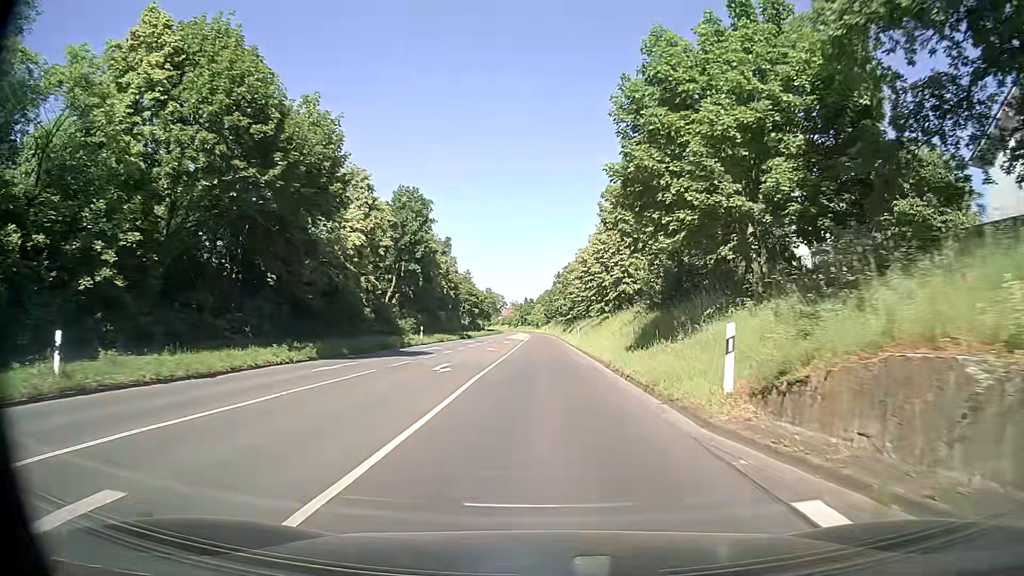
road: secondary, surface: asphalt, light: Day
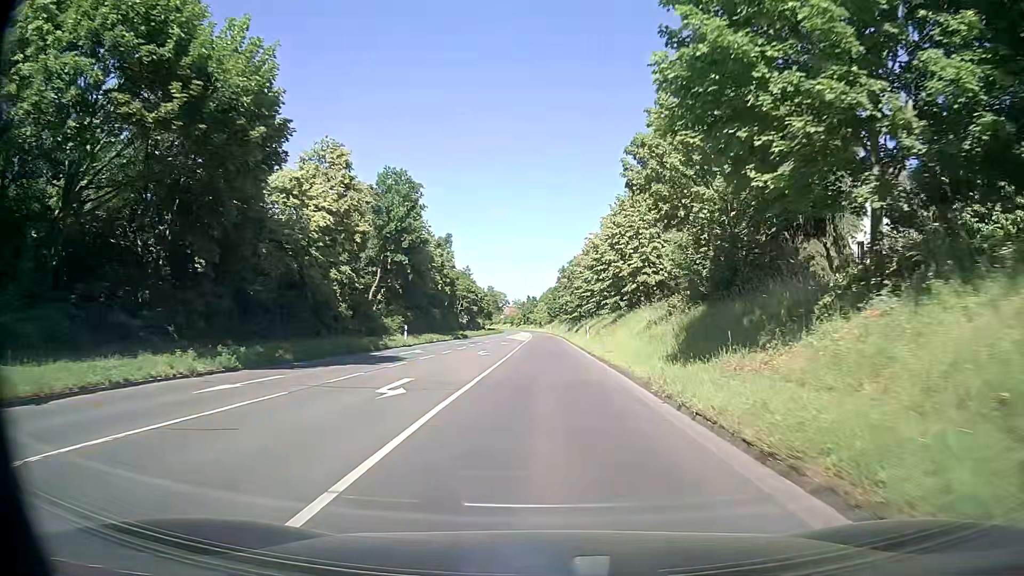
(0.0, +7.6) m; 0°
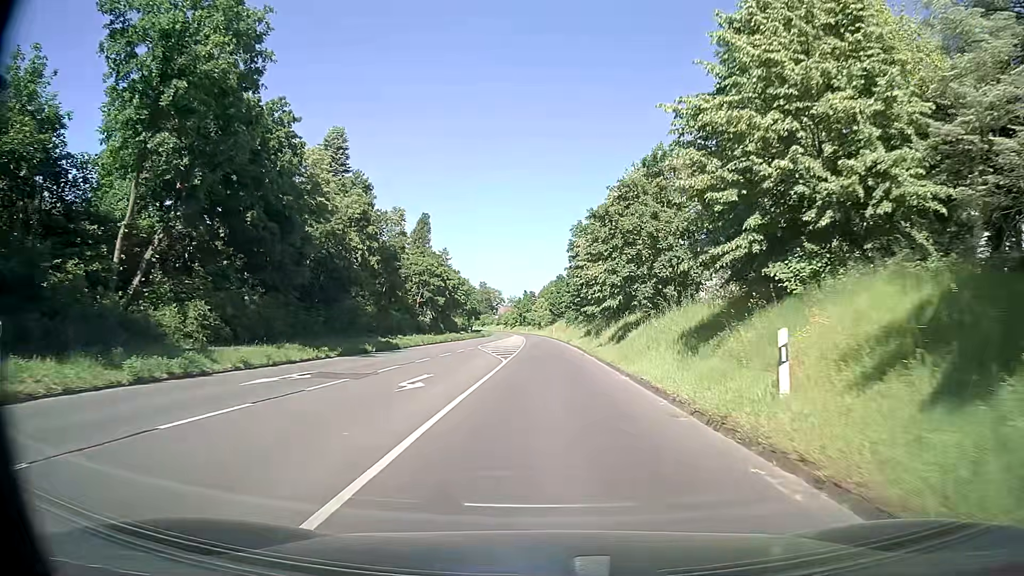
(+0.2, +38.3) m; +1°
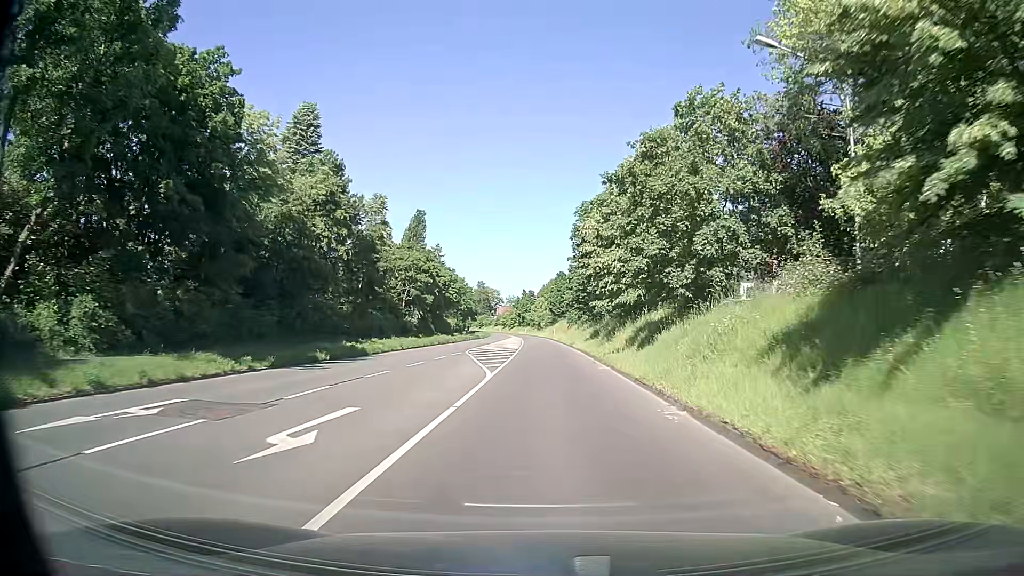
(0.0, +7.7) m; 0°
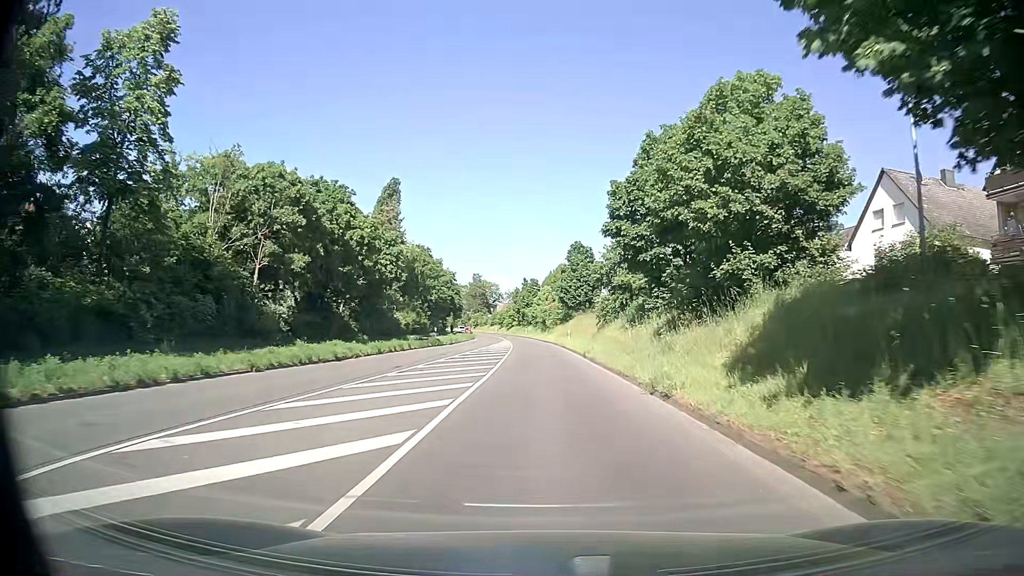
(-0.4, +38.3) m; -1°
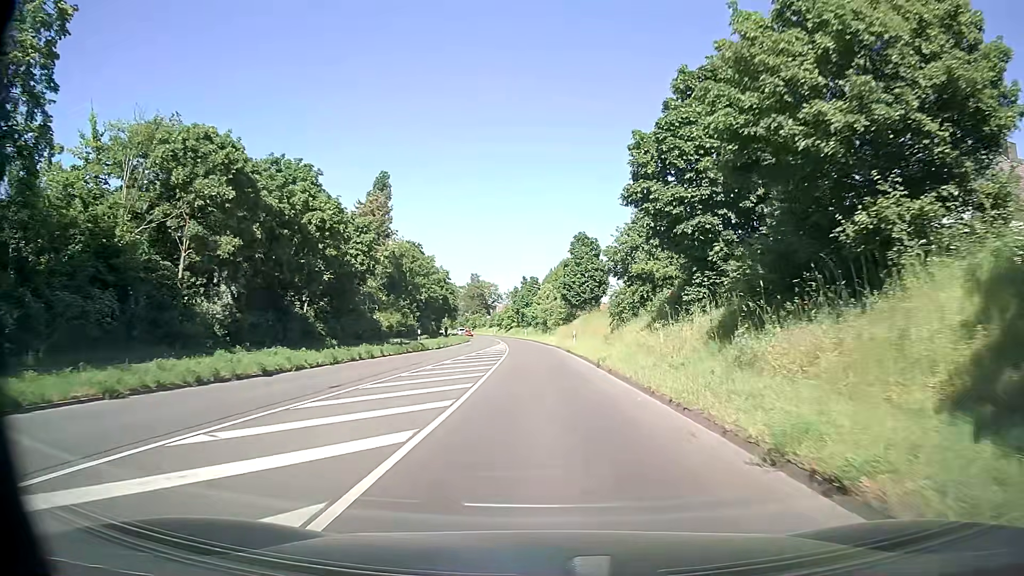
(0.0, +7.7) m; +1°
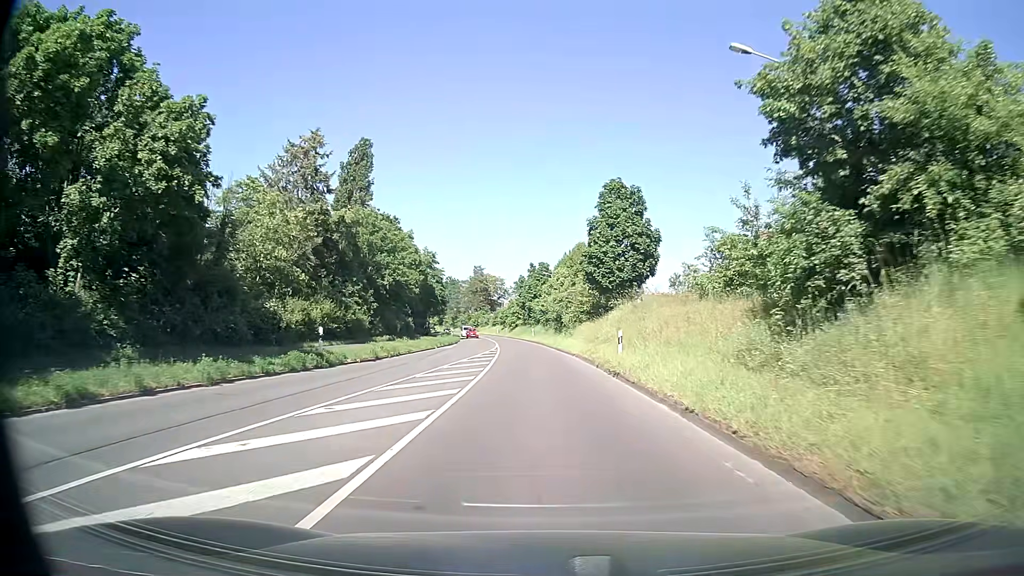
(-0.5, +22.9) m; -1°
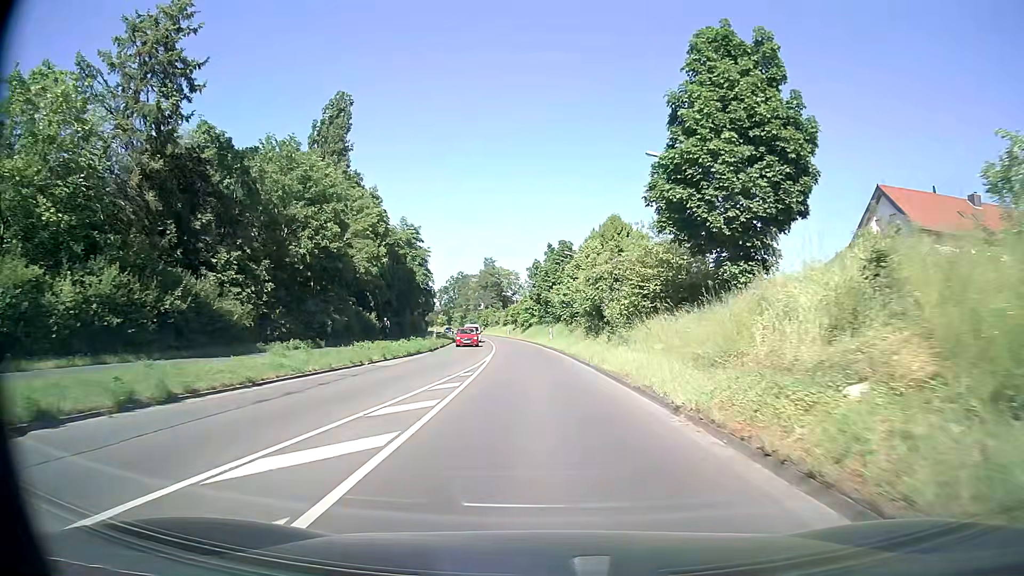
(-0.3, +22.9) m; -2°
(0, +10) (0, +20) (-1, +30) (-1, +40) (-2, +50) (-3, +60) (-4, +70) (-5, +80) (-6, +90) (-7, +100) m
